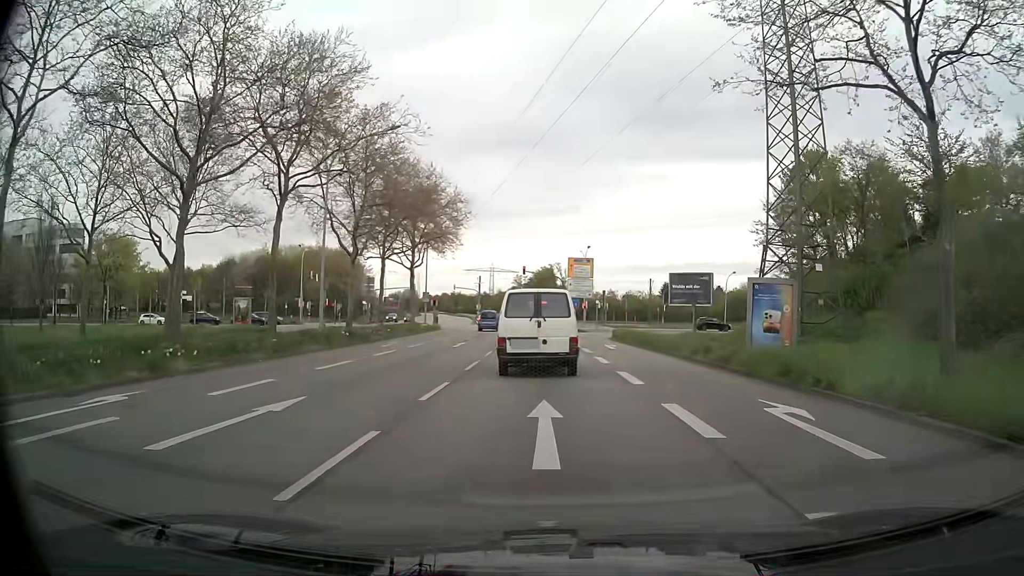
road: primary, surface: asphalt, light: Day
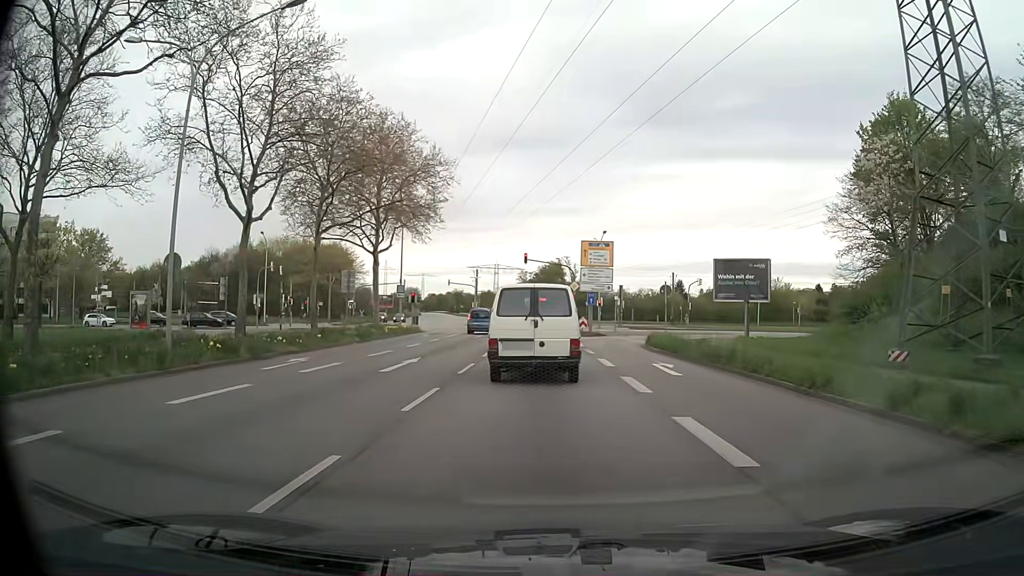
(-0.1, +13.5) m; 0°
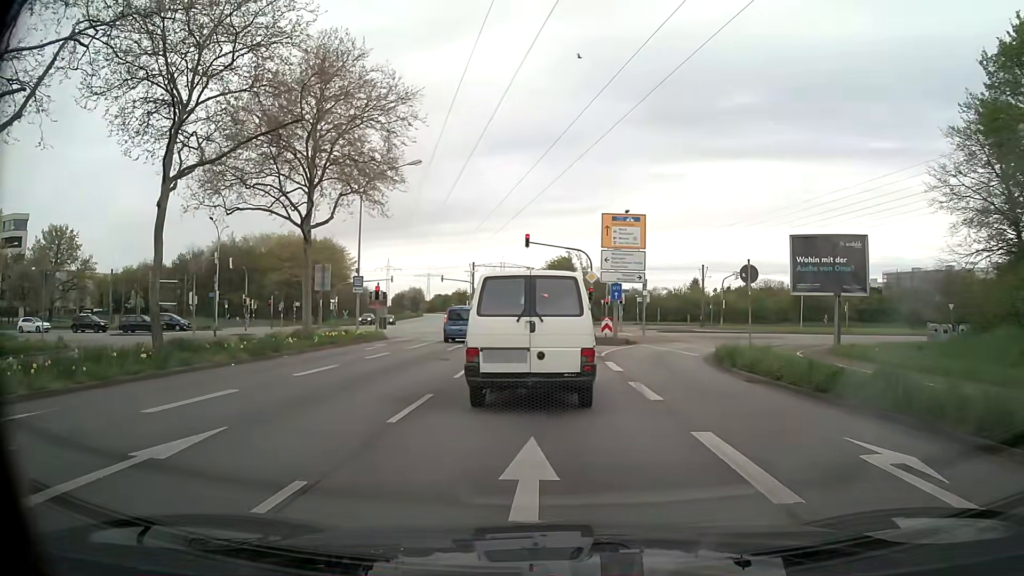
(-0.2, +13.1) m; -3°
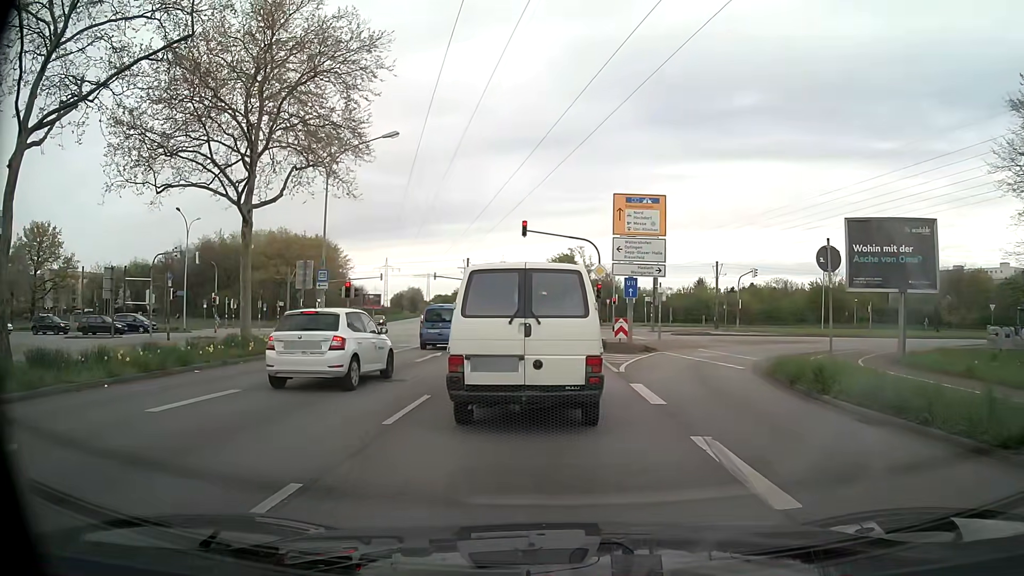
(+0.1, +5.9) m; +1°
